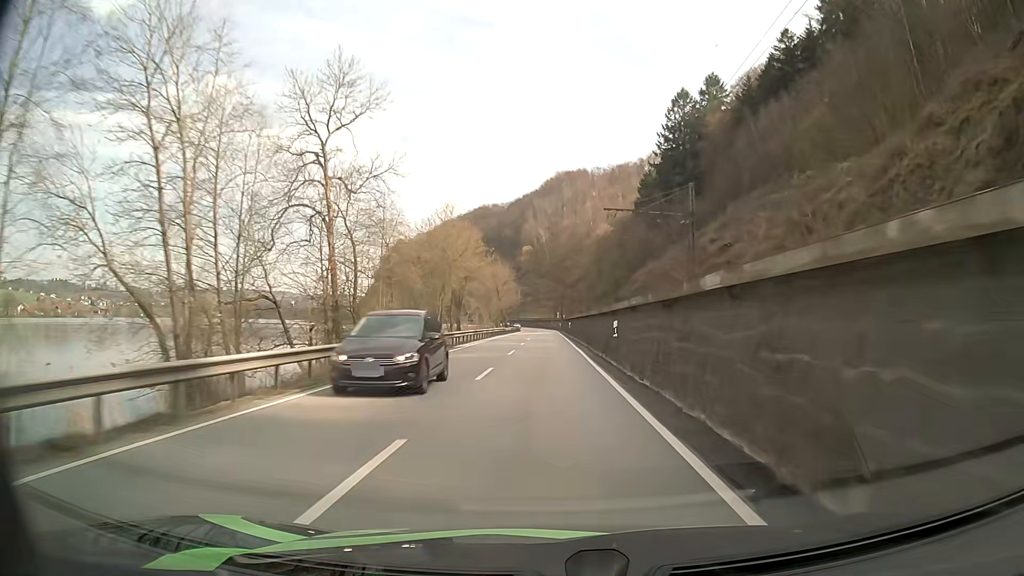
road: primary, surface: asphalt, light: Day
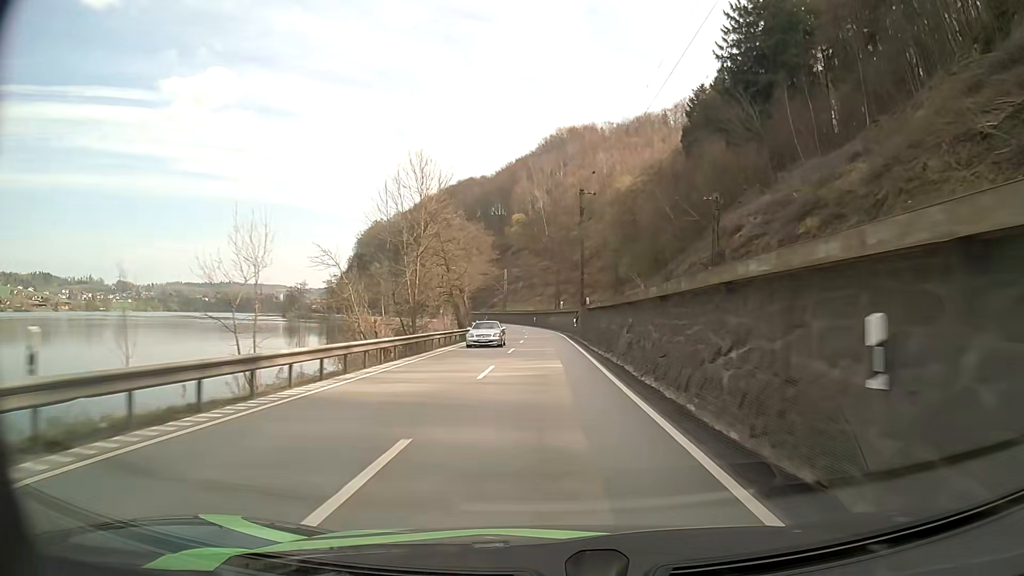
(+0.1, +71.5) m; 0°
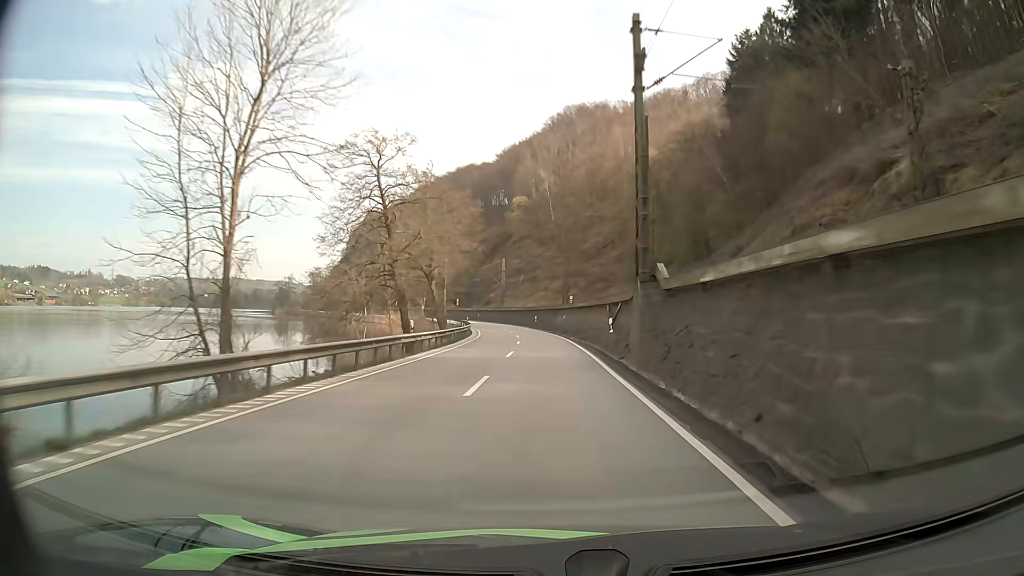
(-0.2, +27.5) m; -1°
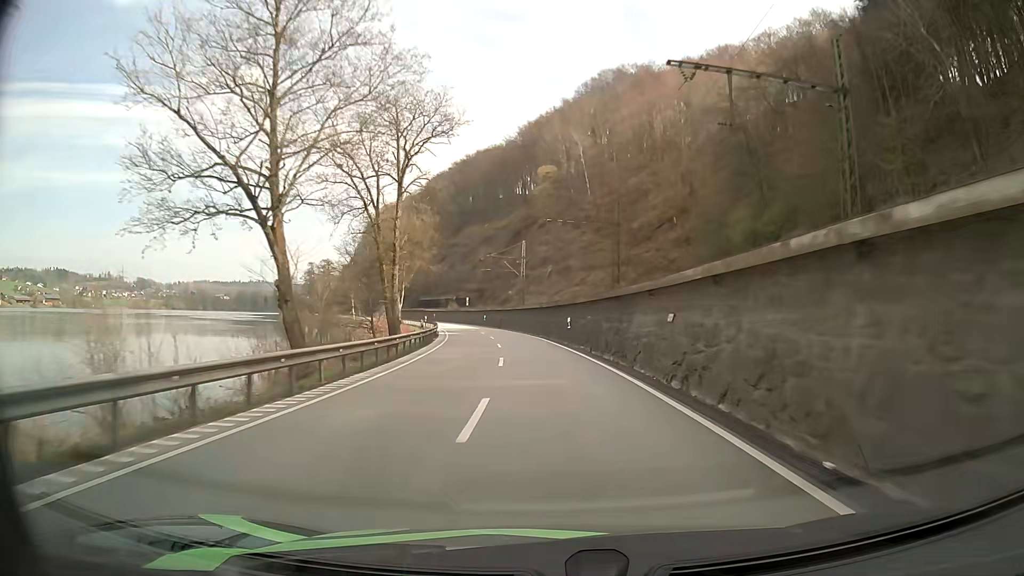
(-0.6, +39.9) m; -2°
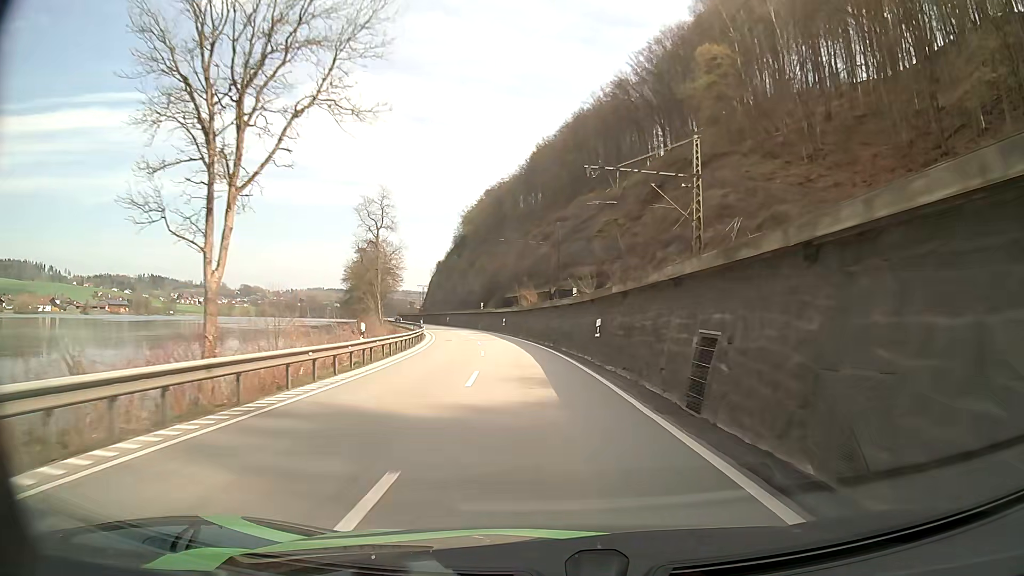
(-5.5, +65.3) m; -10°
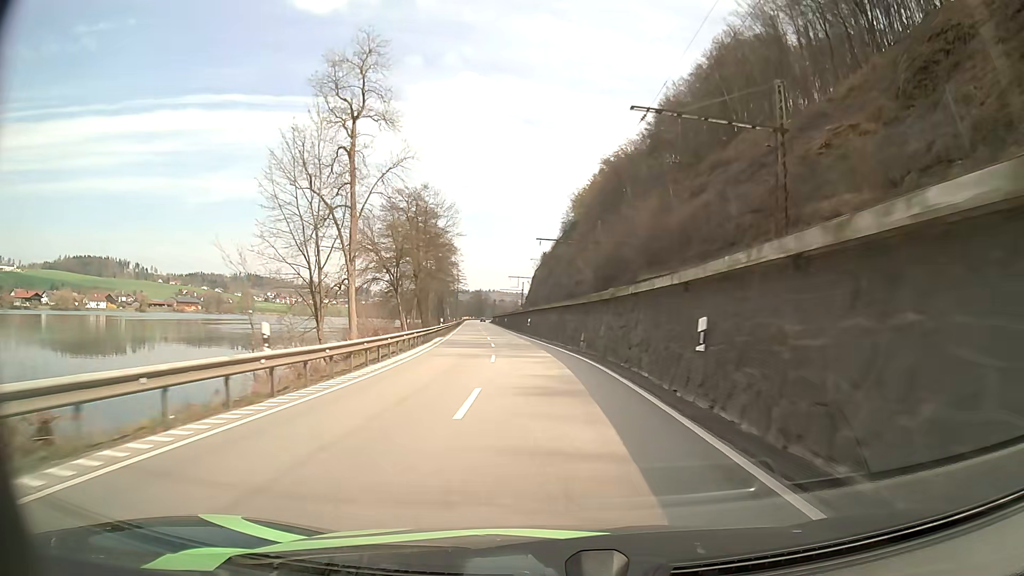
(-4.9, +52.5) m; -10°
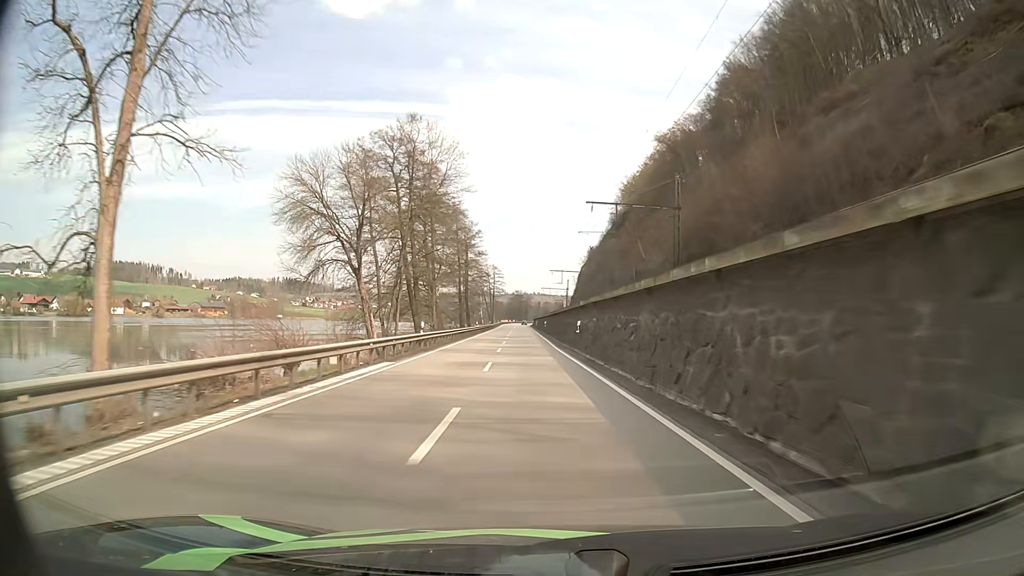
(-0.9, +26.8) m; -4°
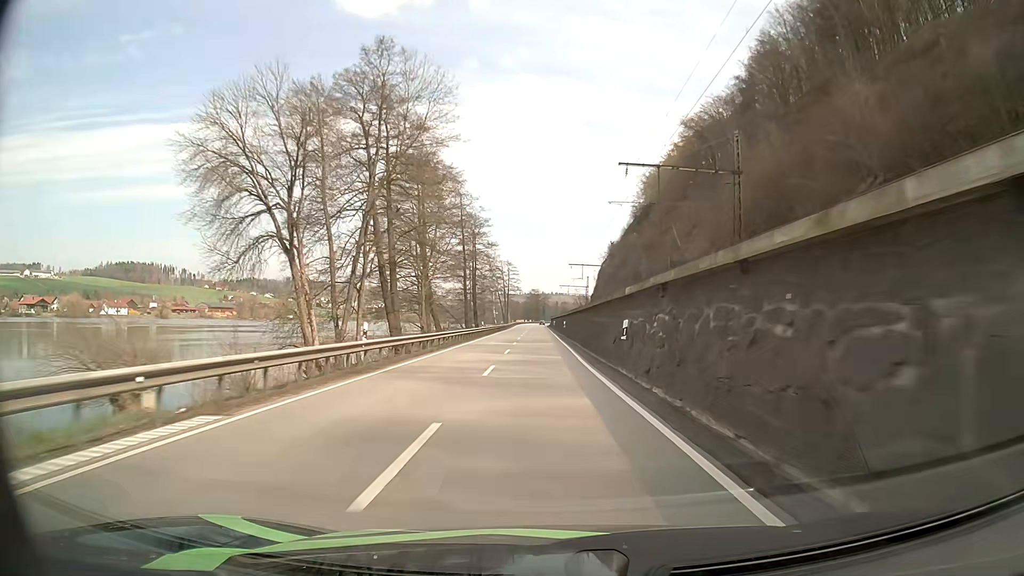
(-0.3, +13.6) m; -2°
(0, +10) (0, +20) (0, +30) (-1, +40) (-1, +50) (-1, +60) (-1, +70) (-1, +80) (-1, +90) (-2, +100) m
